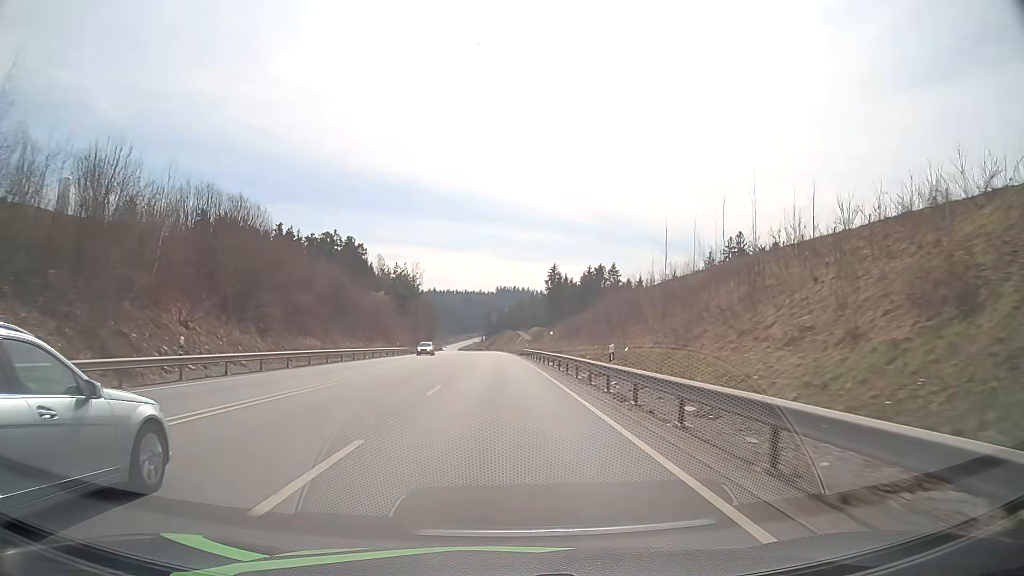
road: primary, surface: asphalt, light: Day
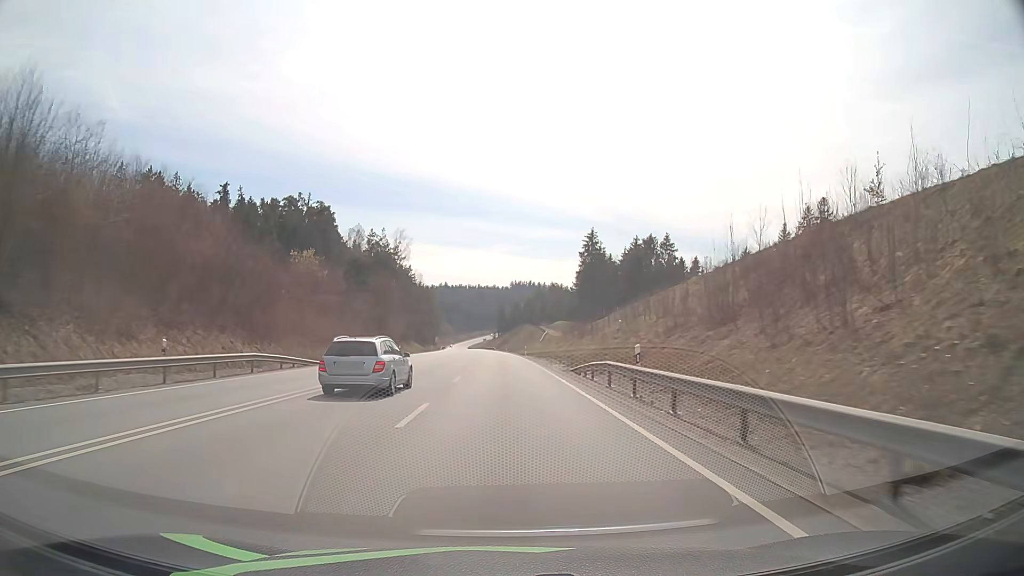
(-0.9, +54.1) m; -2°
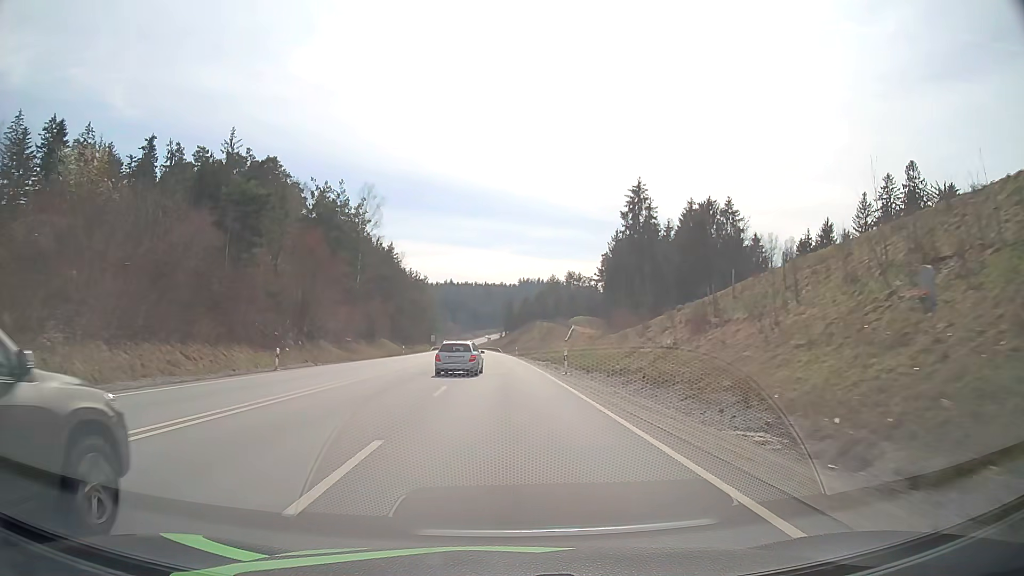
(-0.3, +41.1) m; -1°
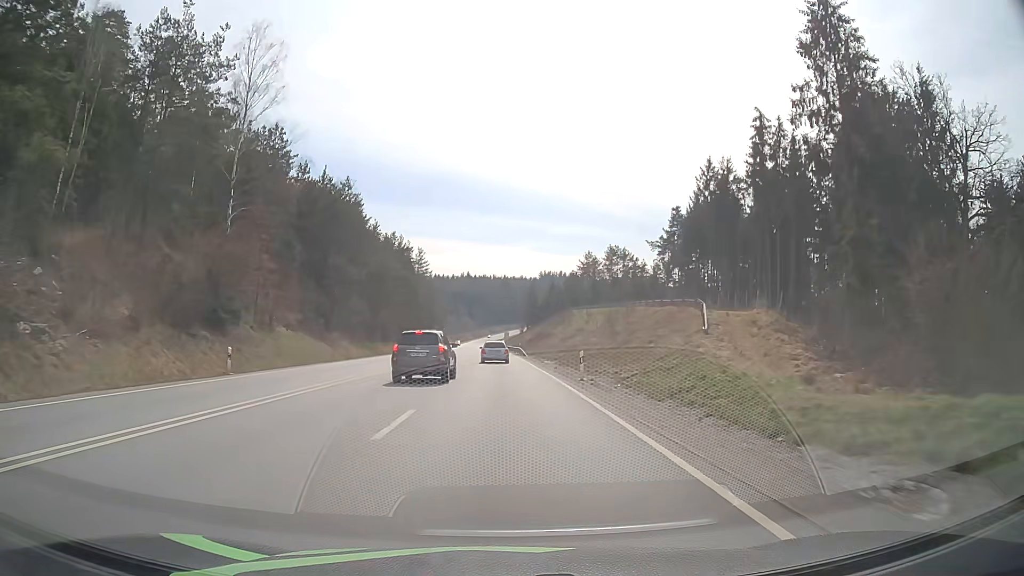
(-0.7, +55.5) m; -2°
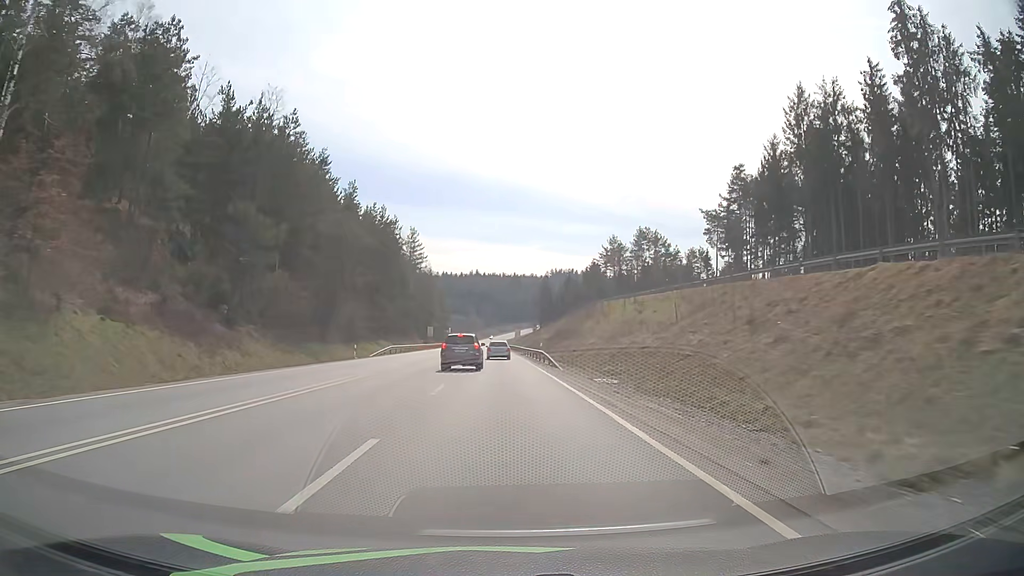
(-0.2, +27.7) m; -1°
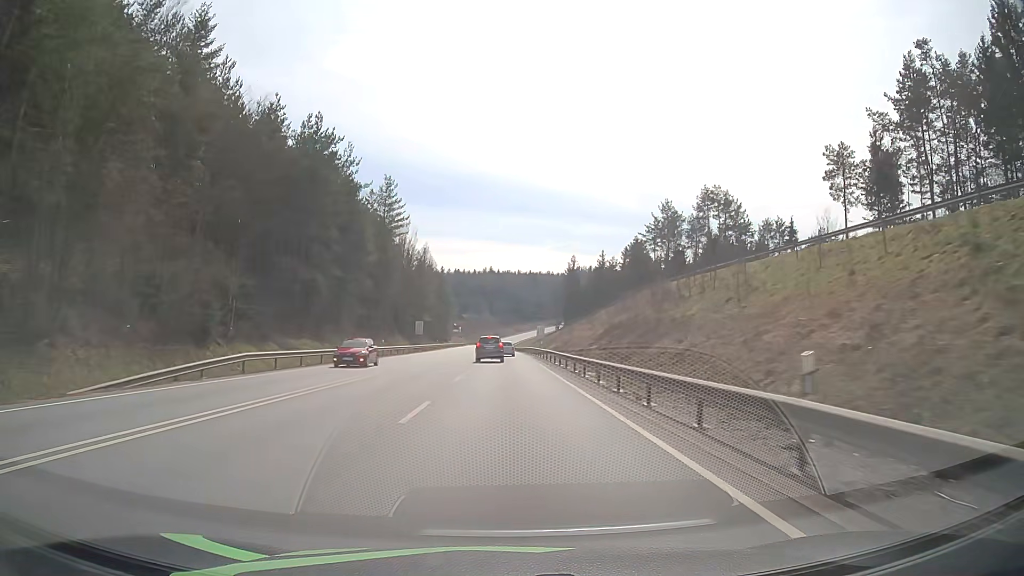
(-0.6, +41.9) m; -2°
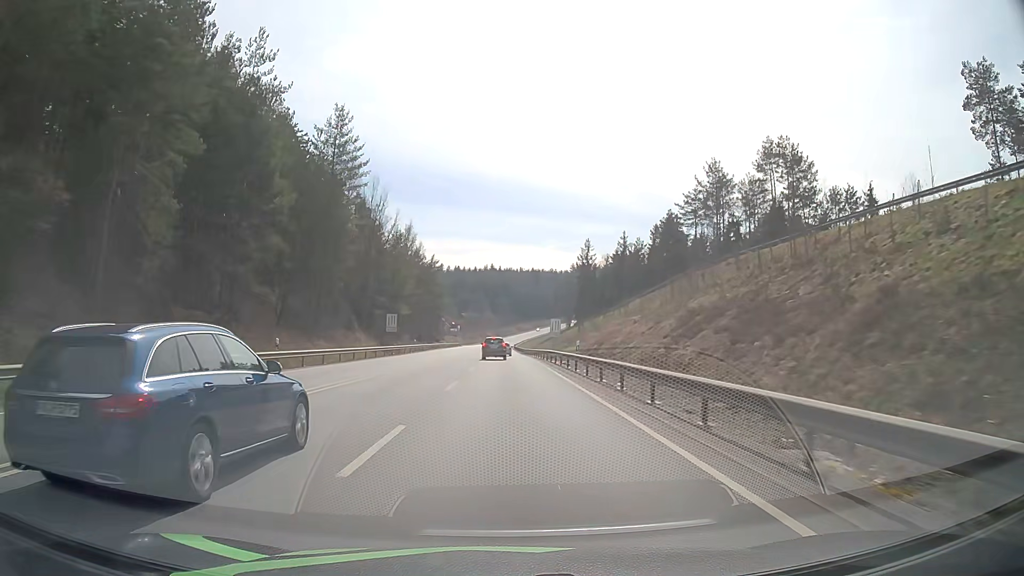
(-0.1, +28.1) m; 0°
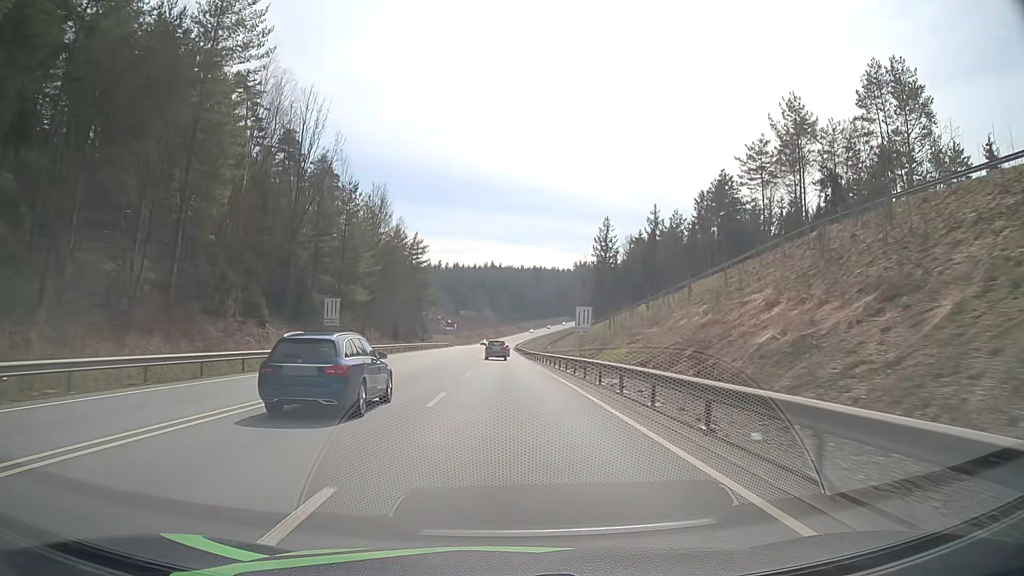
(-0.1, +28.3) m; 0°
(0, +10) (0, +20) (0, +30) (0, +40) (0, +50) (0, +60) (0, +70) (0, +80) (0, +90) (0, +100) m
